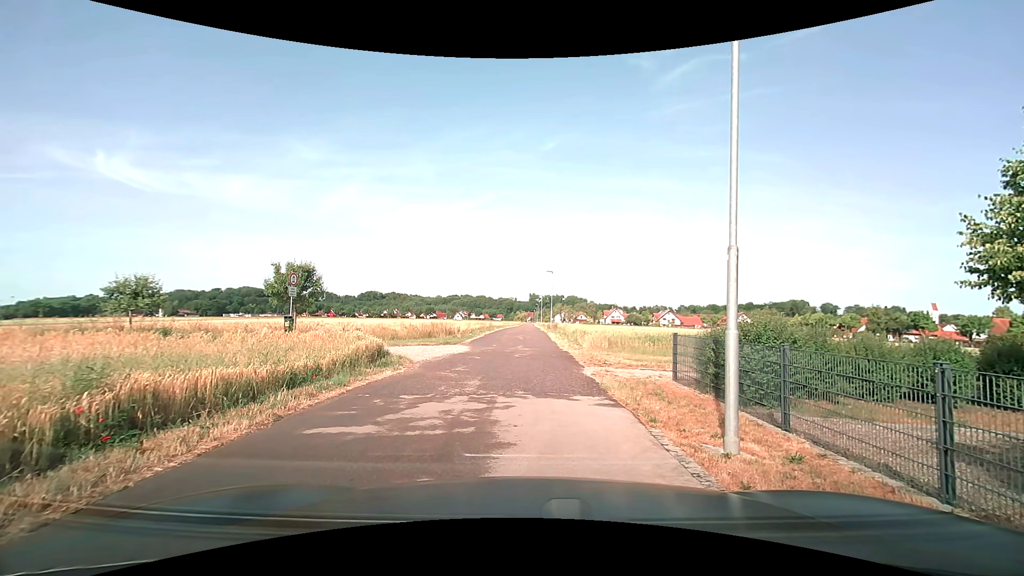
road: residential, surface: asphalt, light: Day
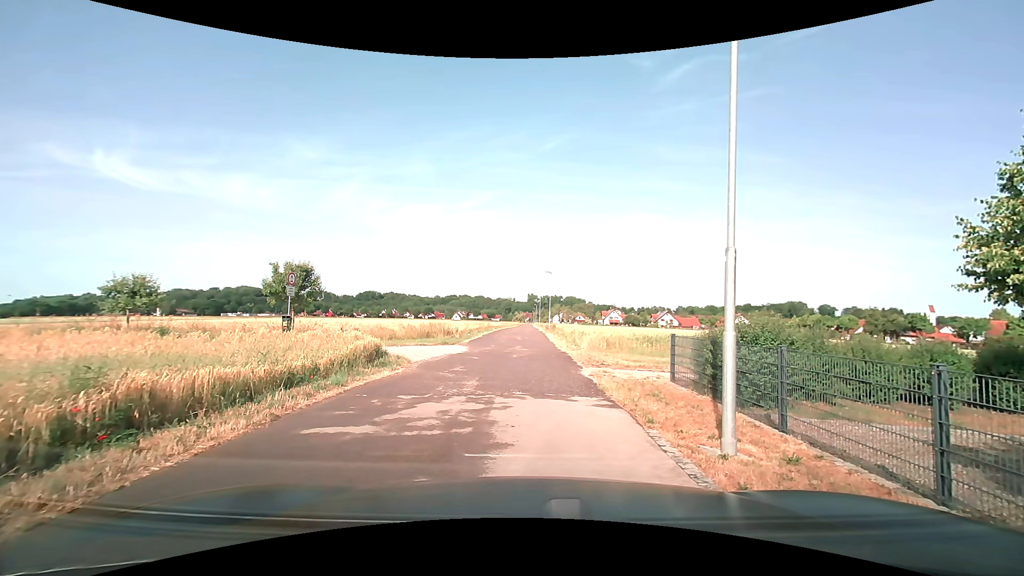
(0.0, 0.0) m; 0°
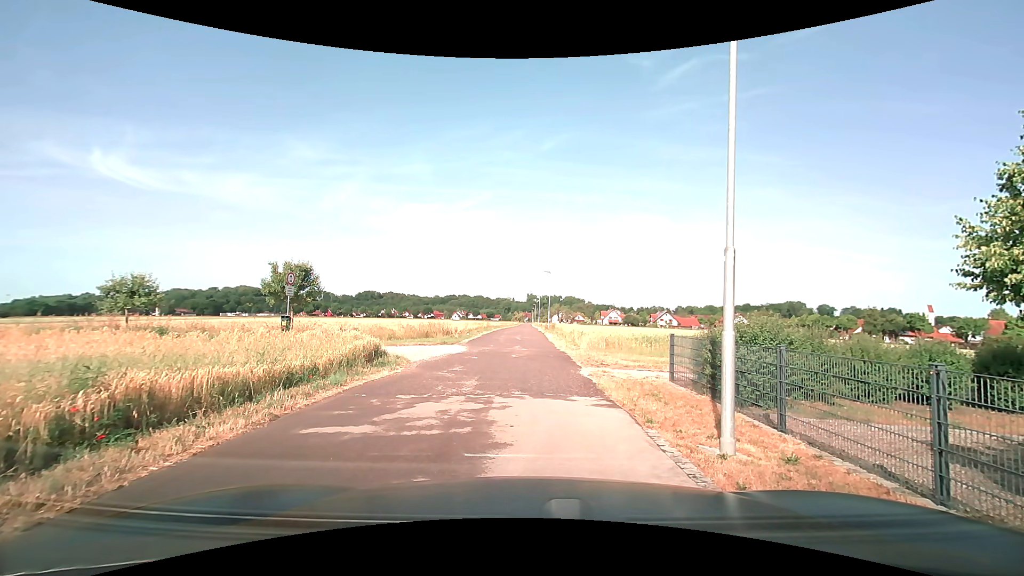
(0.0, 0.0) m; 0°
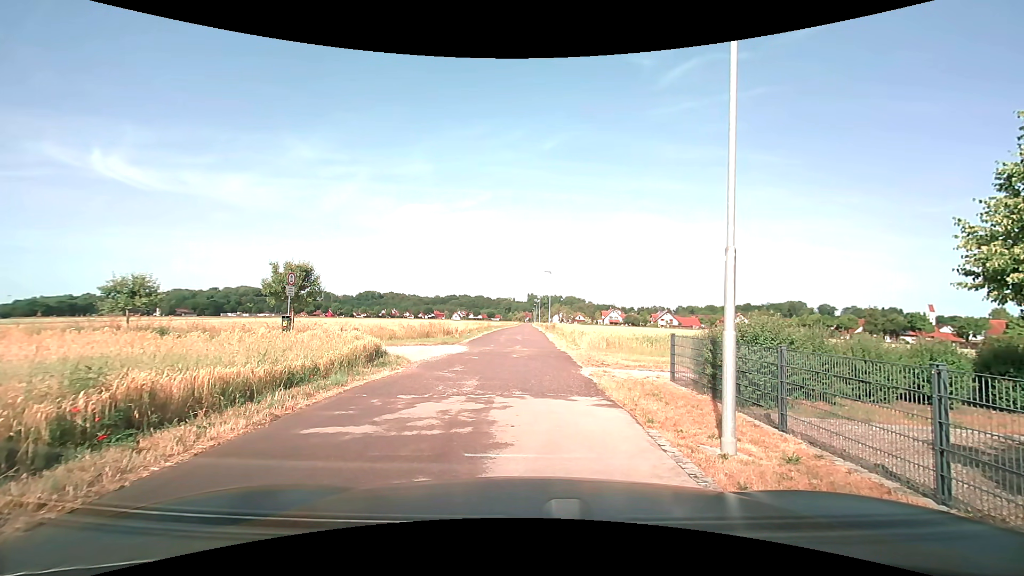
(0.0, 0.0) m; 0°
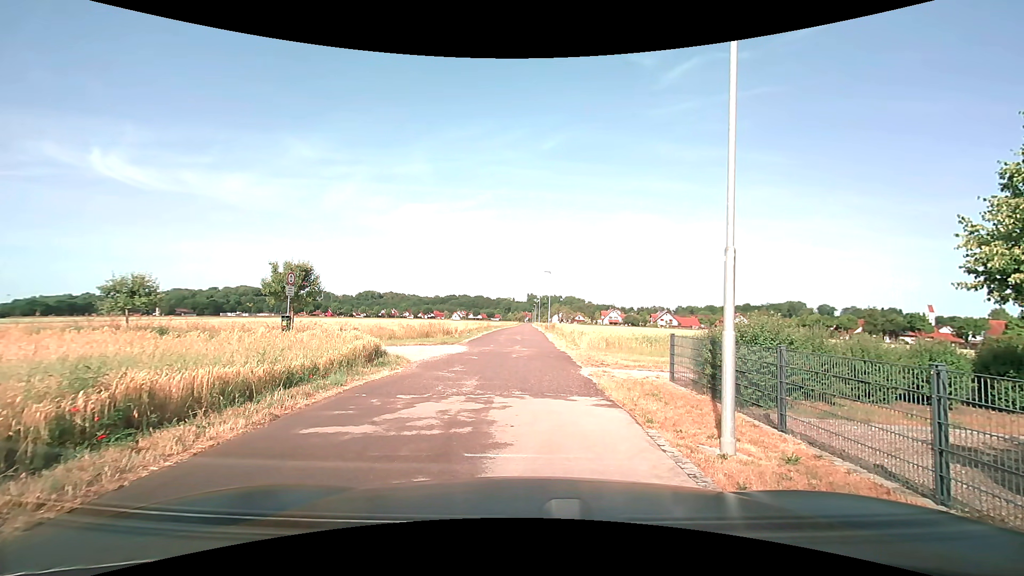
(0.0, 0.0) m; 0°
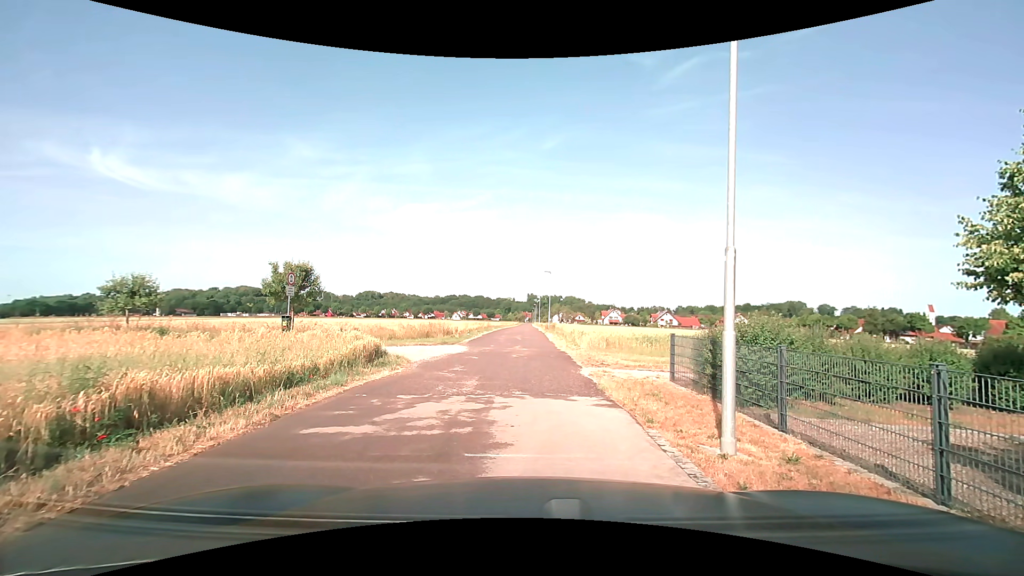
(0.0, 0.0) m; 0°
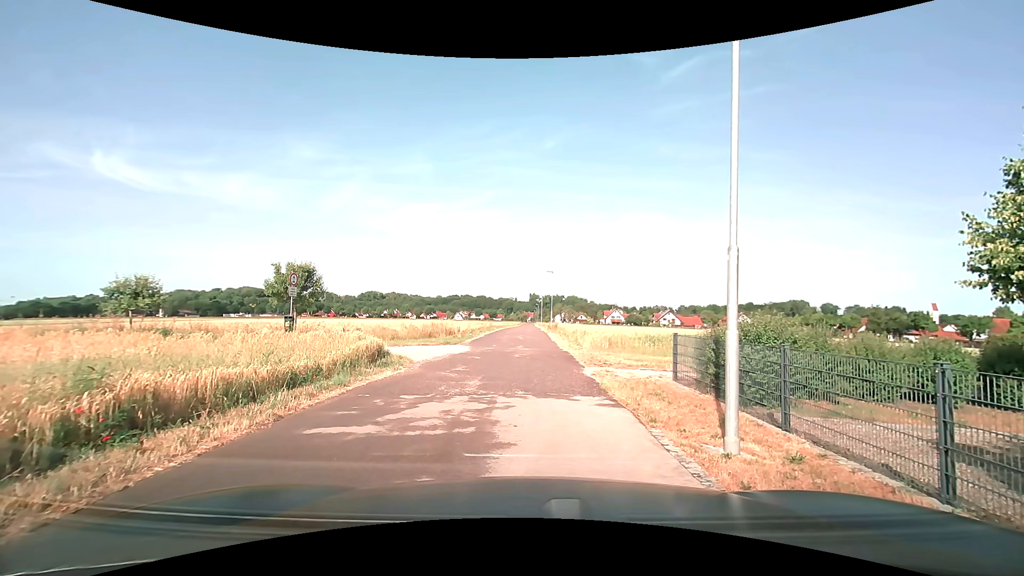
(0.0, 0.0) m; 0°
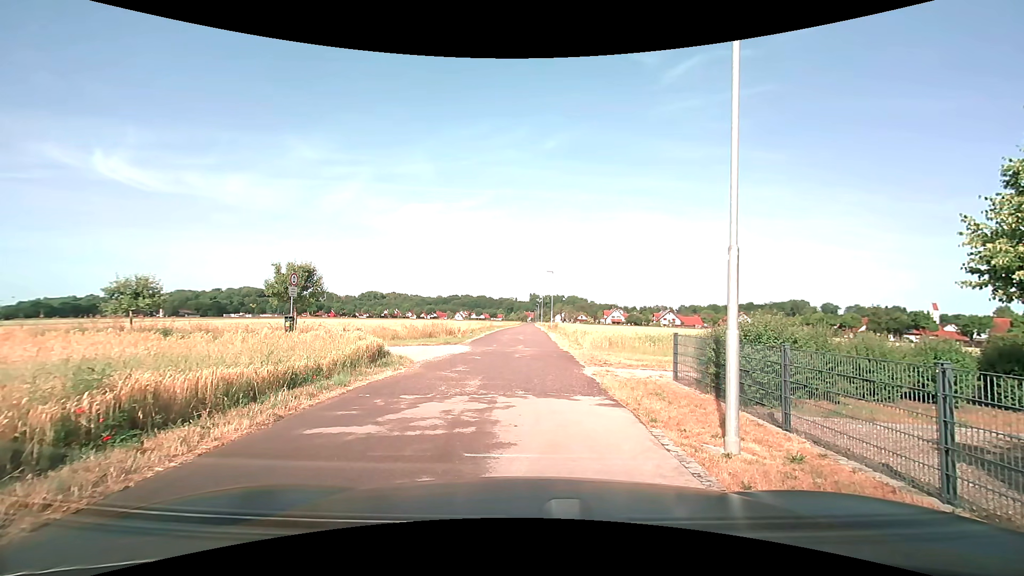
(0.0, 0.0) m; 0°
(0, +10) (0, +20) (0, +30) (0, +40) (0, +50) (0, +60) (+1, +70) (+1, +80) (+1, +90) (+1, +100) m
